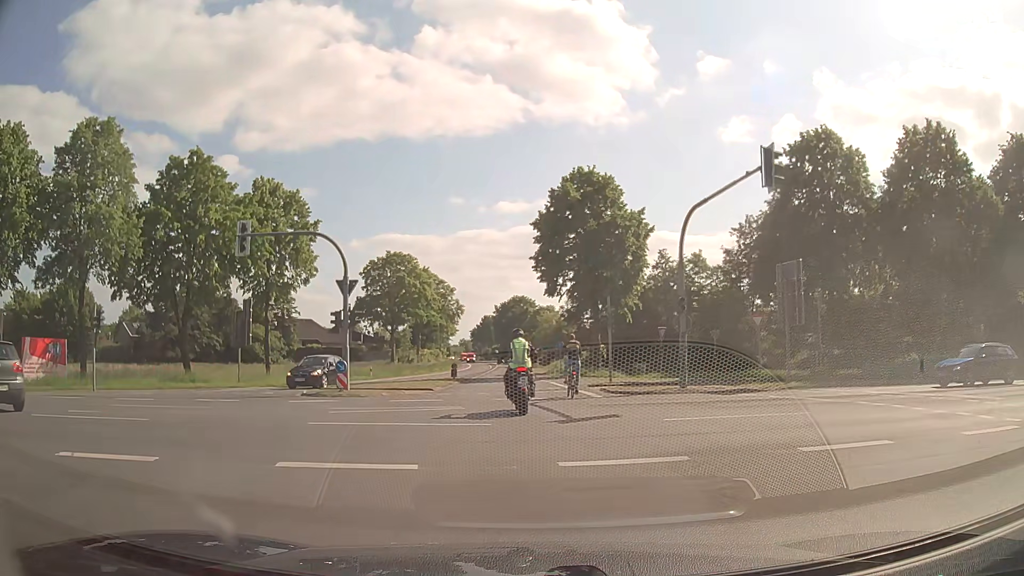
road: secondary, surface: asphalt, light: Day
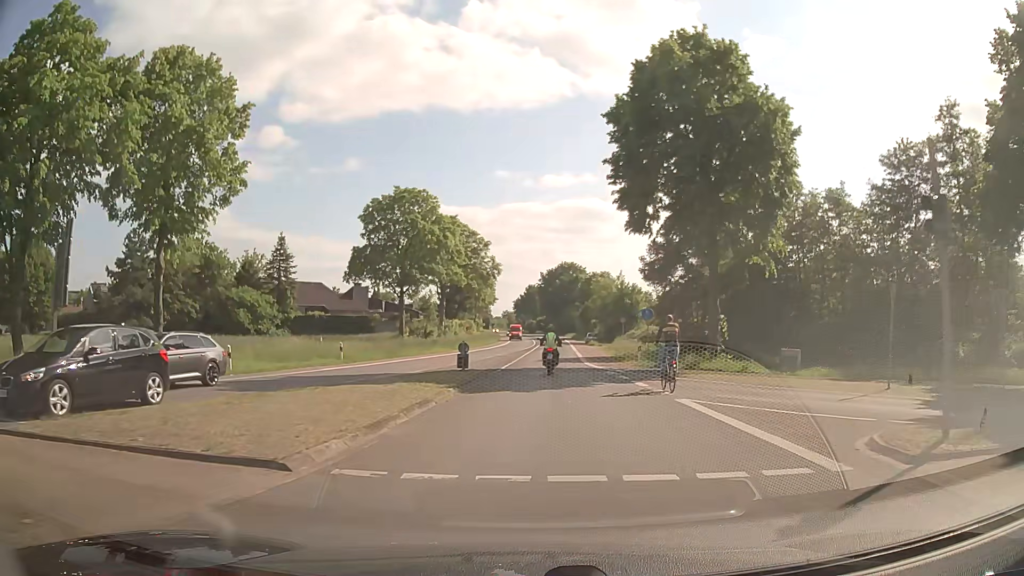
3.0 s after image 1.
(-1.2, +21.5) m; -5°
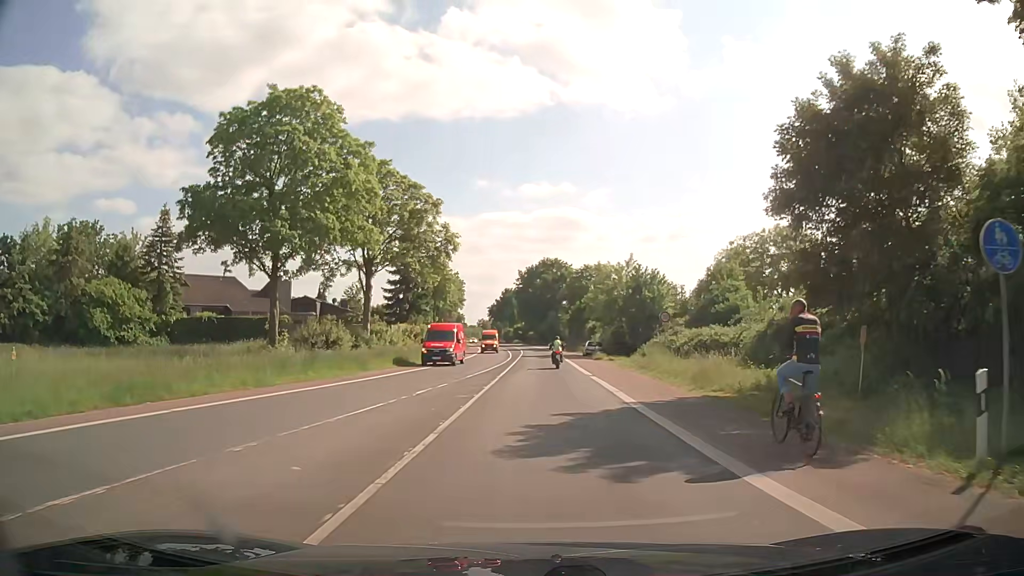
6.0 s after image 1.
(+0.4, +27.5) m; +2°
(0, +10) (0, +20) (+1, +30) (+1, +40) (+1, +50) (+1, +60) (+1, +70) (+1, +80) (+1, +90) (+1, +100) m
